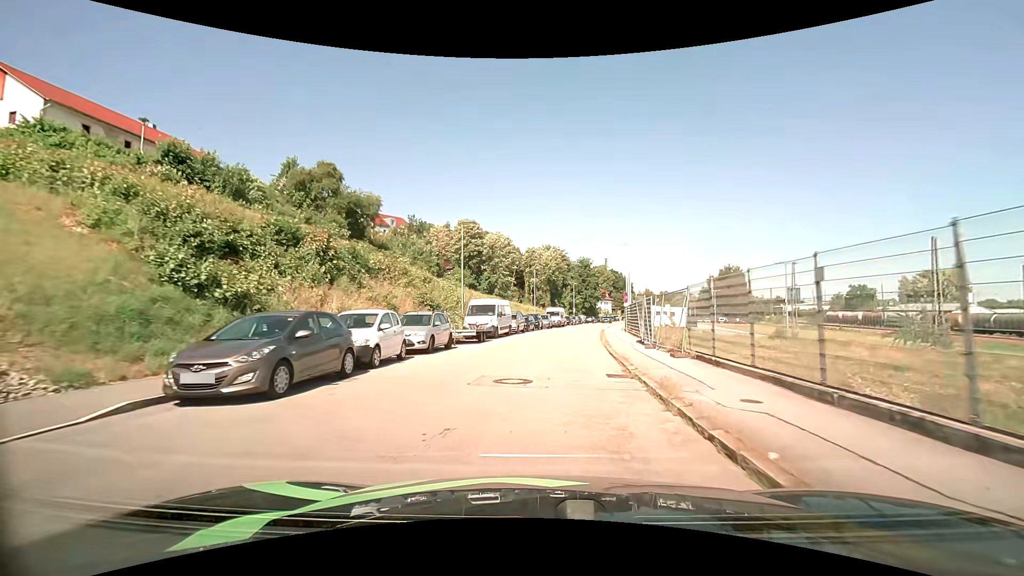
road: residential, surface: asphalt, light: Day
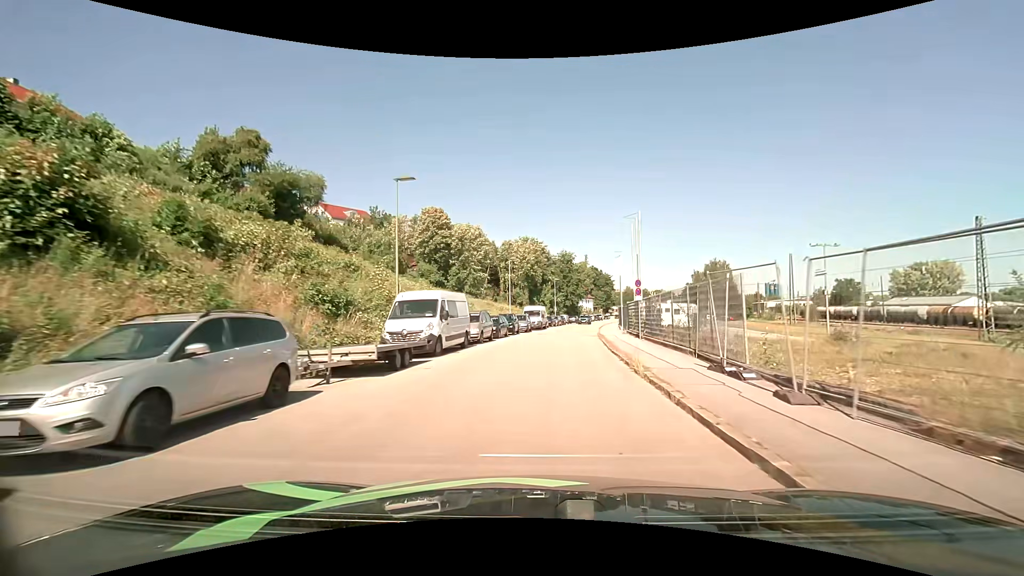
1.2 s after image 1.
(+0.2, +12.1) m; +1°
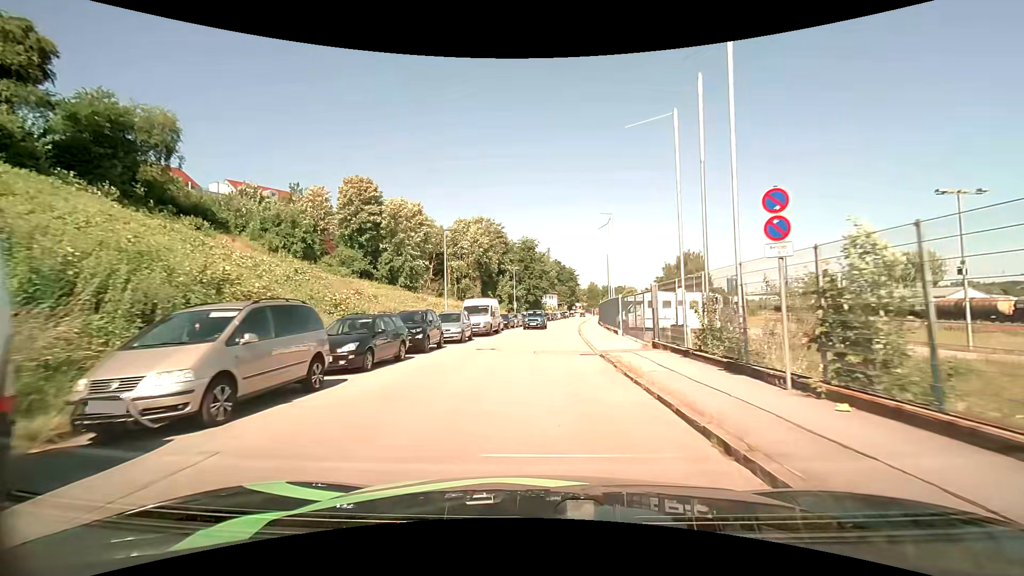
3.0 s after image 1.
(+1.1, +18.4) m; +5°
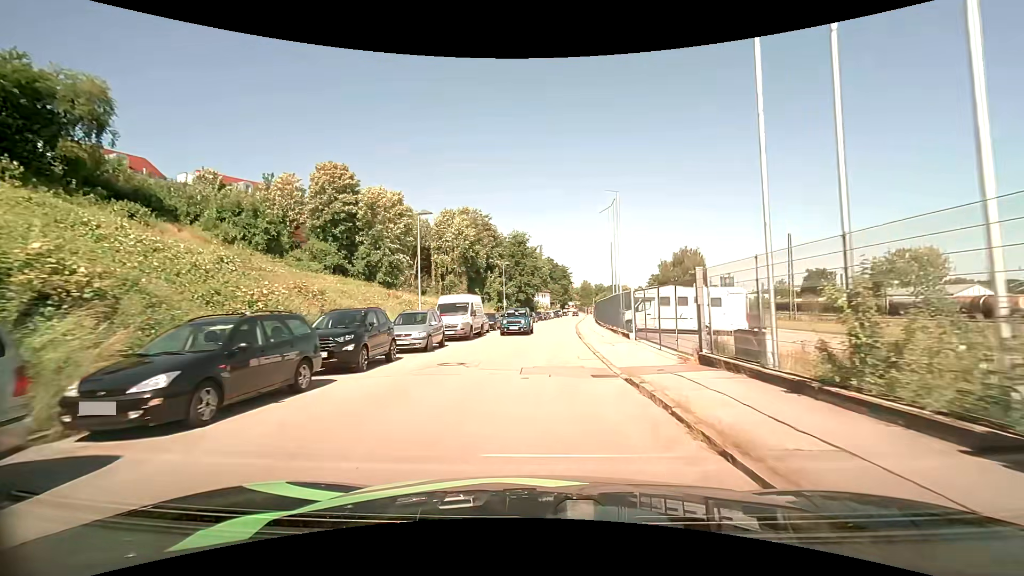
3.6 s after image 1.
(0.0, +6.0) m; +1°
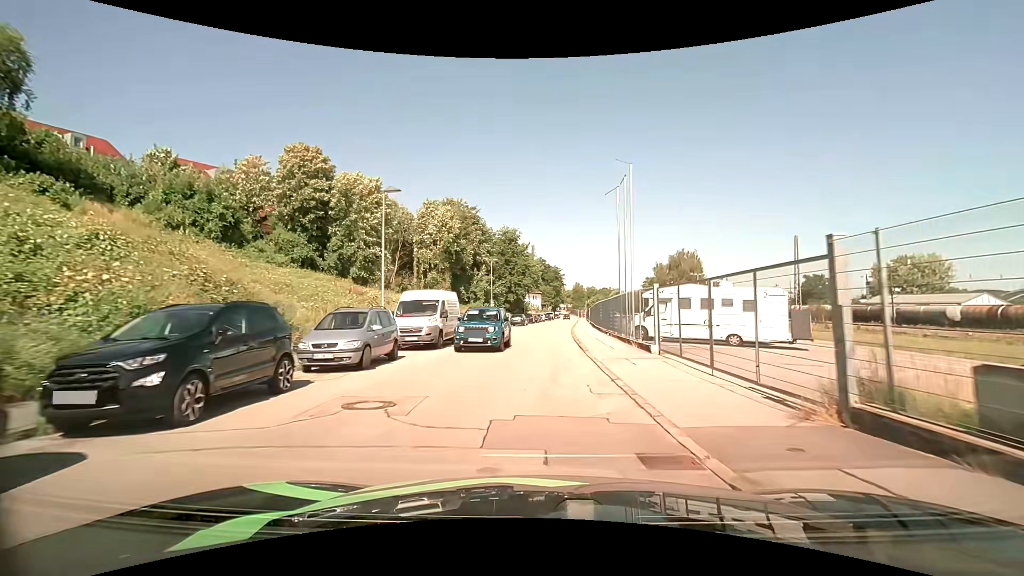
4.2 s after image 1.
(0.0, +5.9) m; +1°
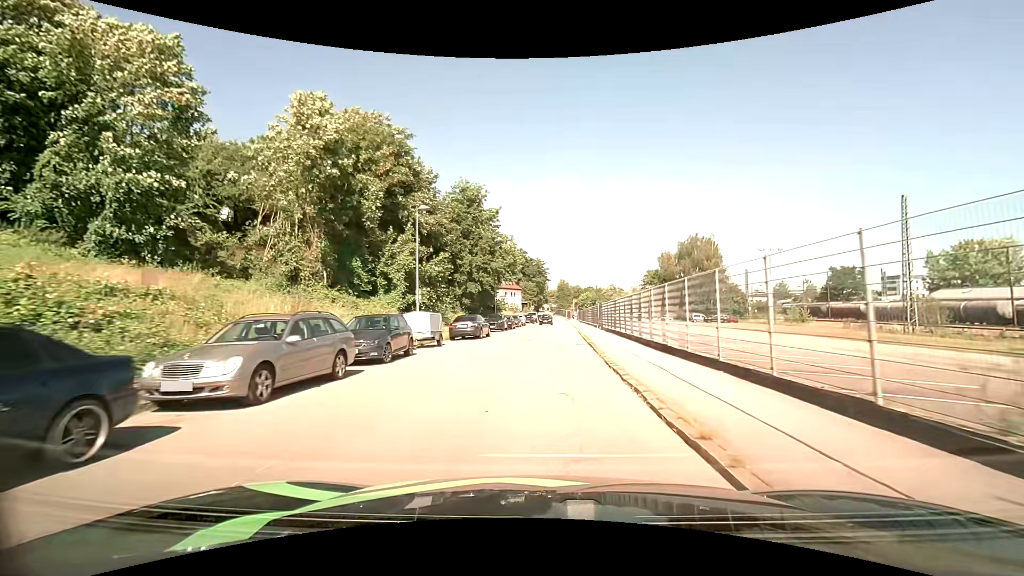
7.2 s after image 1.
(+0.8, +30.8) m; +2°
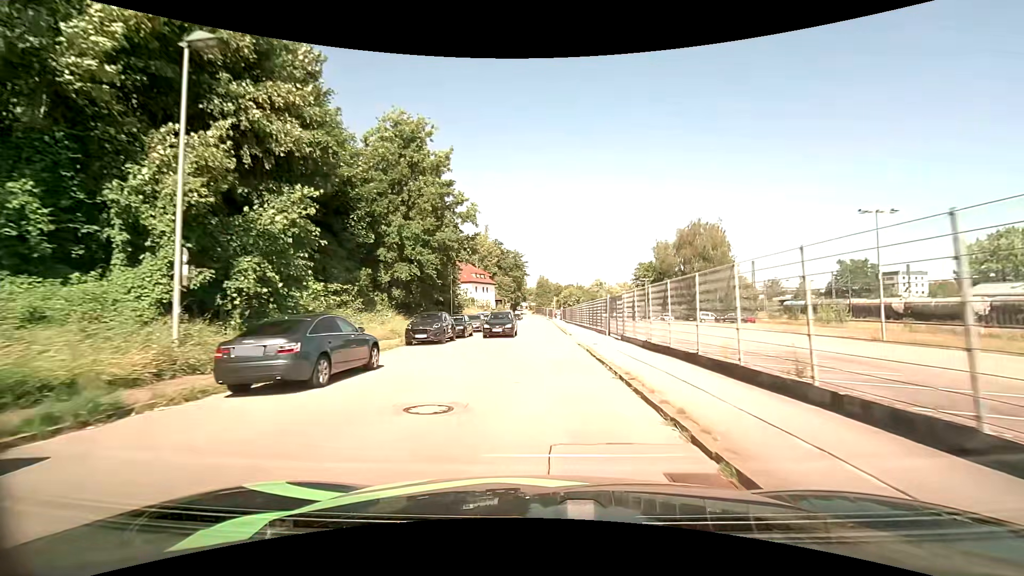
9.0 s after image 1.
(+0.4, +19.0) m; +3°
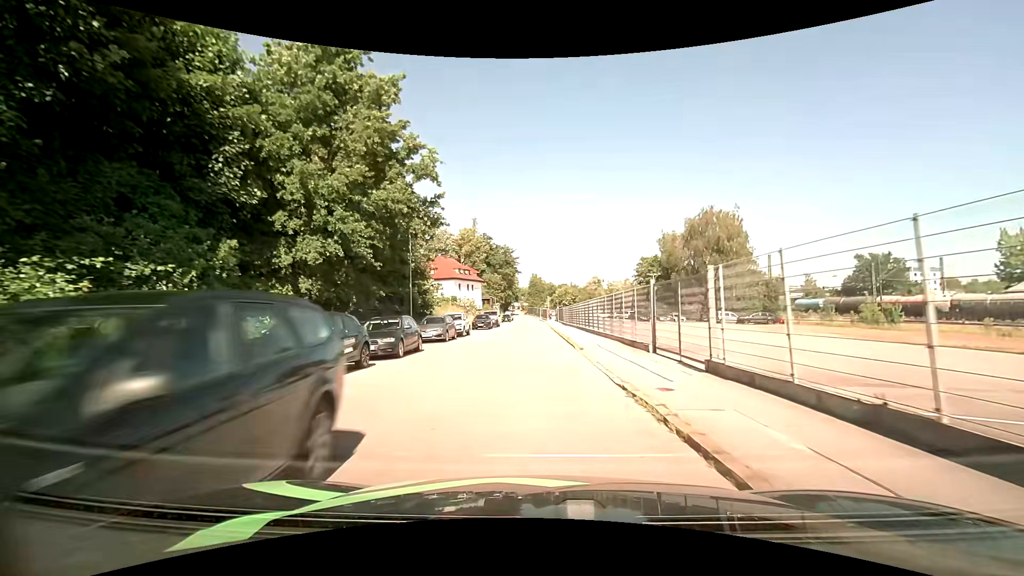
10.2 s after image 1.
(0.0, +12.4) m; +1°
(0, +10) (0, +20) (-1, +30) (-1, +40) (-1, +50) (-1, +60) (-1, +70) (-2, +80) (-2, +90) (-2, +100) m
